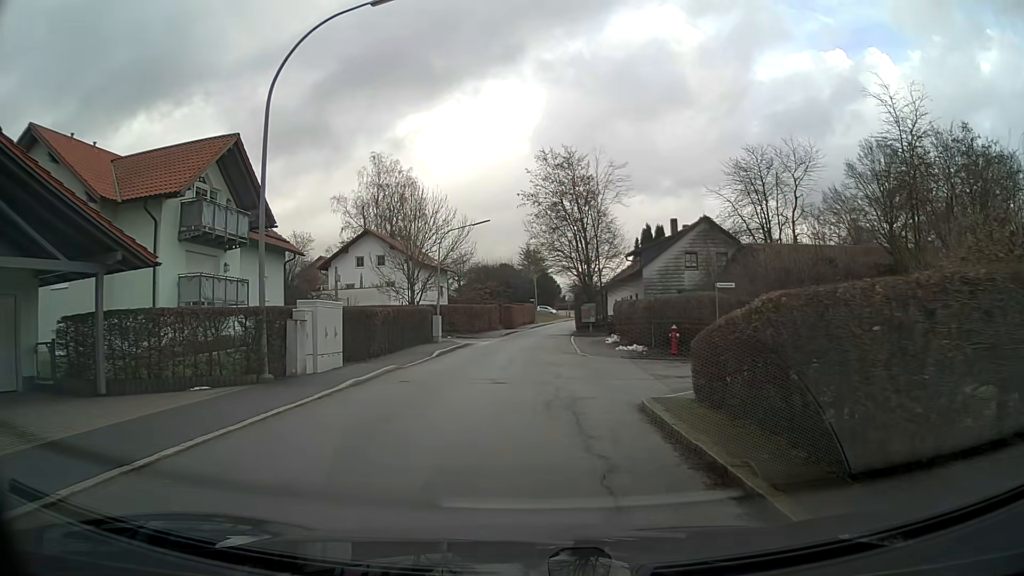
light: Day
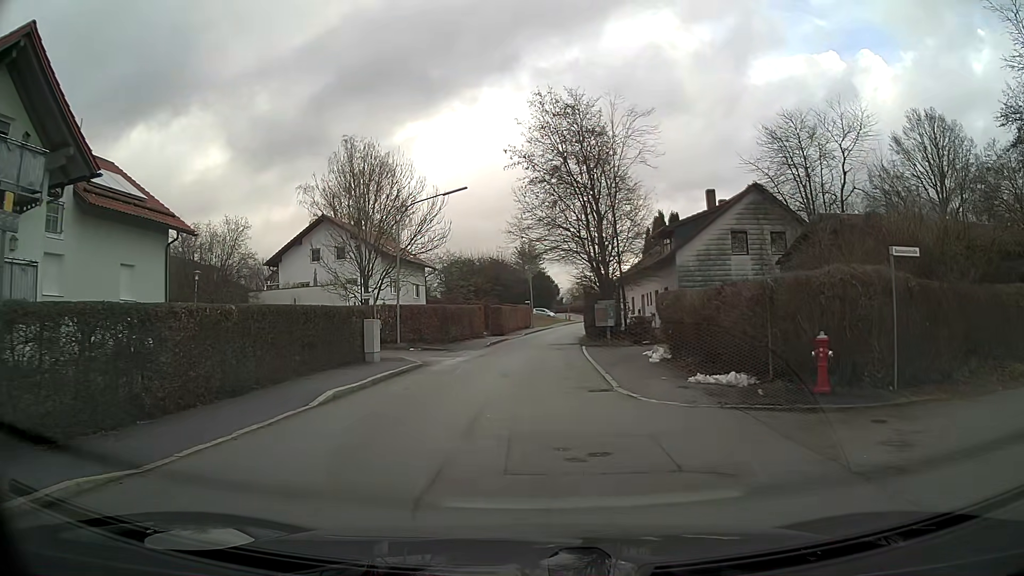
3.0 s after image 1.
(+0.1, +12.5) m; 0°
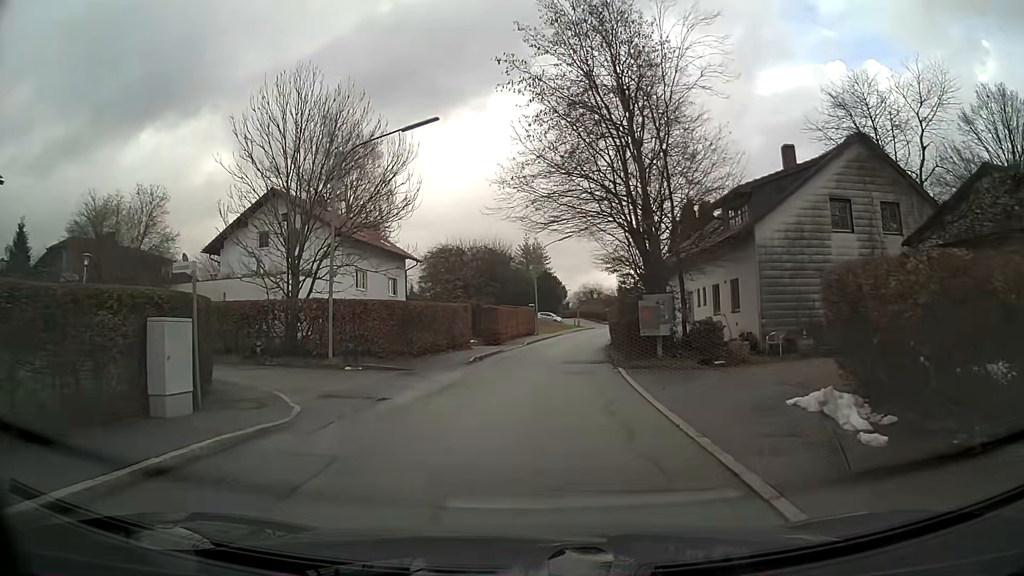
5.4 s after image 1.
(0.0, +12.6) m; 0°
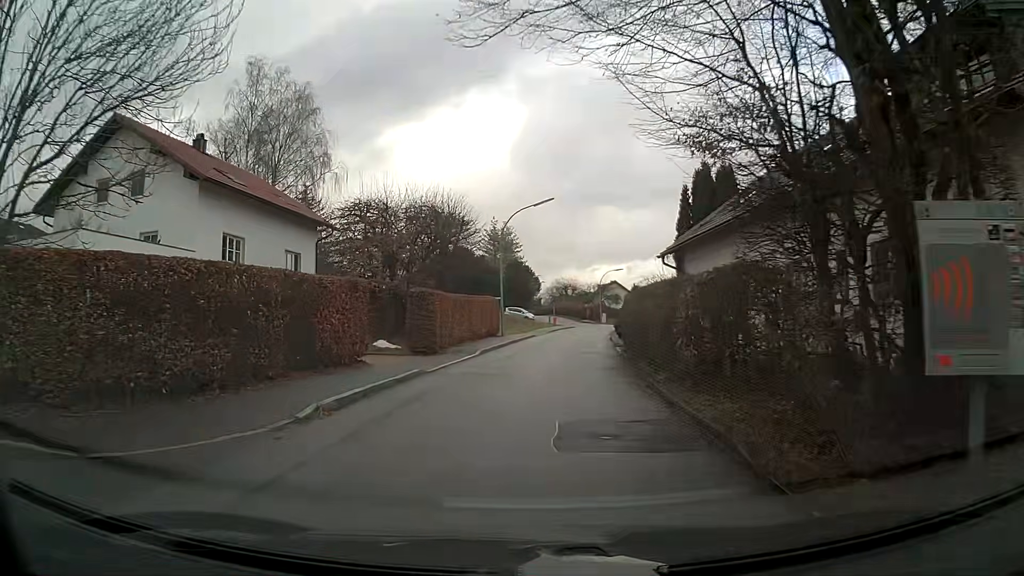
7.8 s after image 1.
(+0.3, +16.1) m; +3°
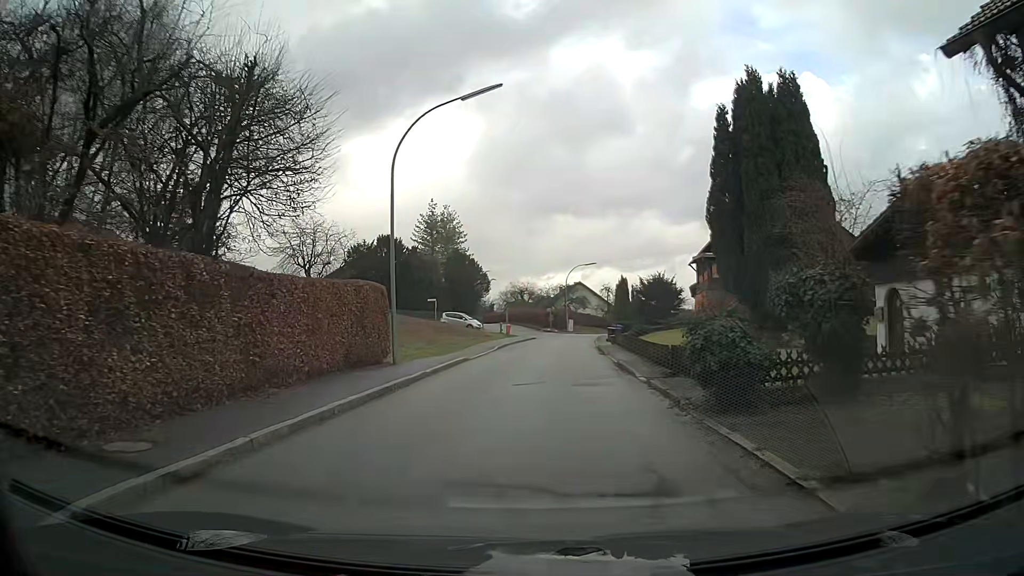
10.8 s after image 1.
(+0.8, +21.1) m; +4°
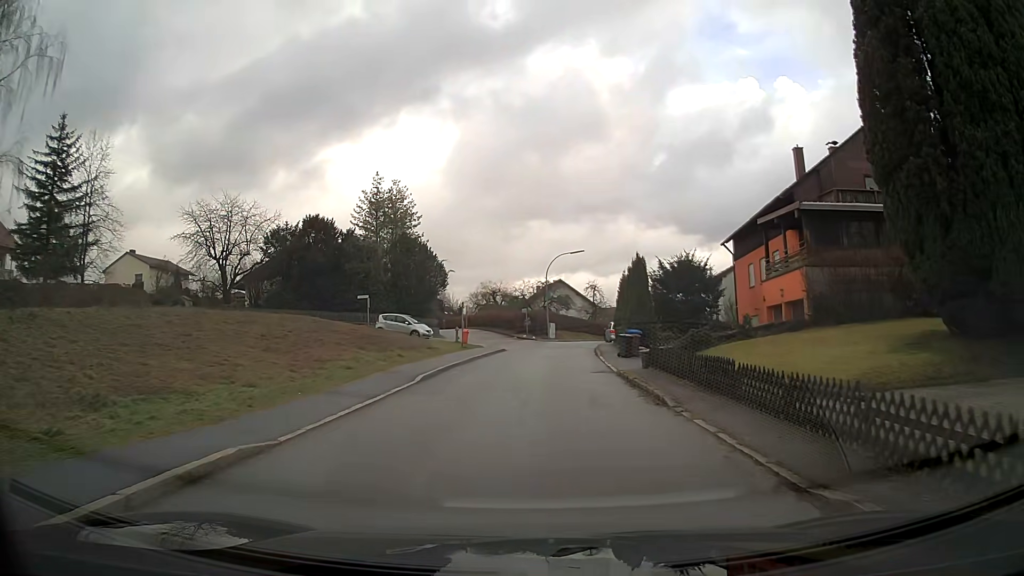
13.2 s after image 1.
(+0.3, +17.0) m; +2°
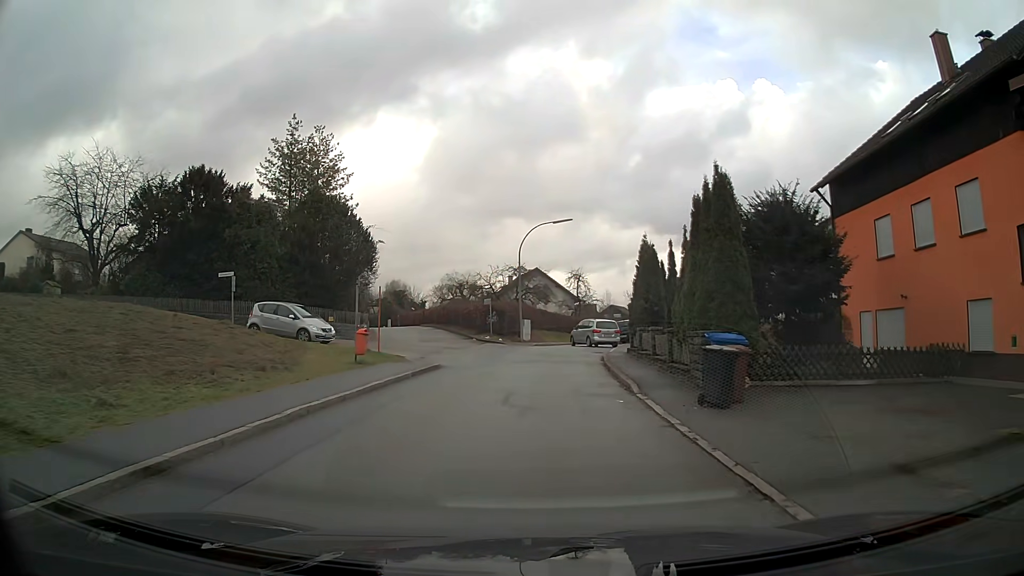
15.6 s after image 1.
(+0.5, +17.3) m; +2°
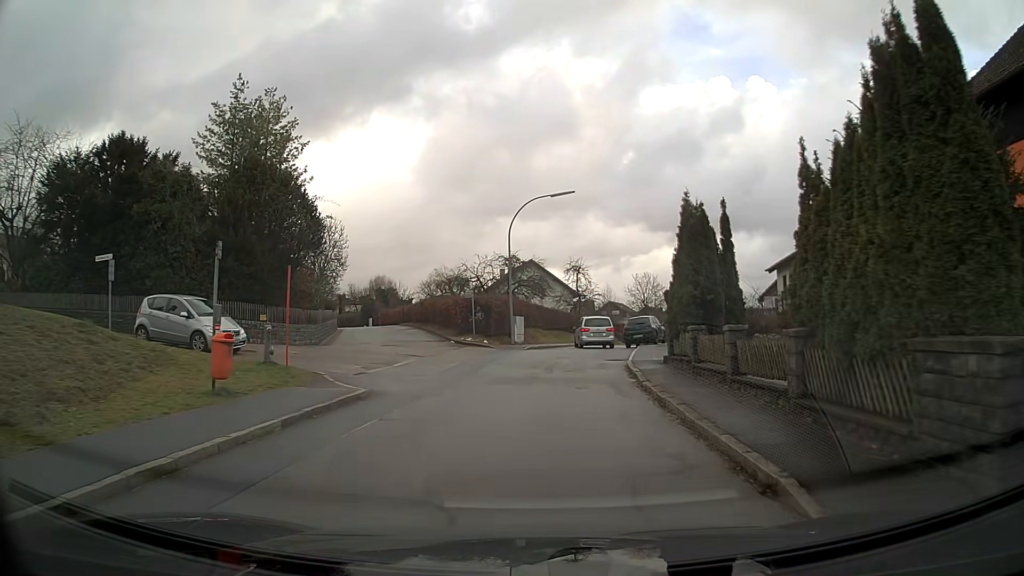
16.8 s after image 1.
(0.0, +8.5) m; 0°
(0, +10) (+1, +20) (+1, +30) (+3, +40) (+6, +49) (+10, +59) (+14, +68) (+17, +77) (+21, +86) (+25, +96) m
